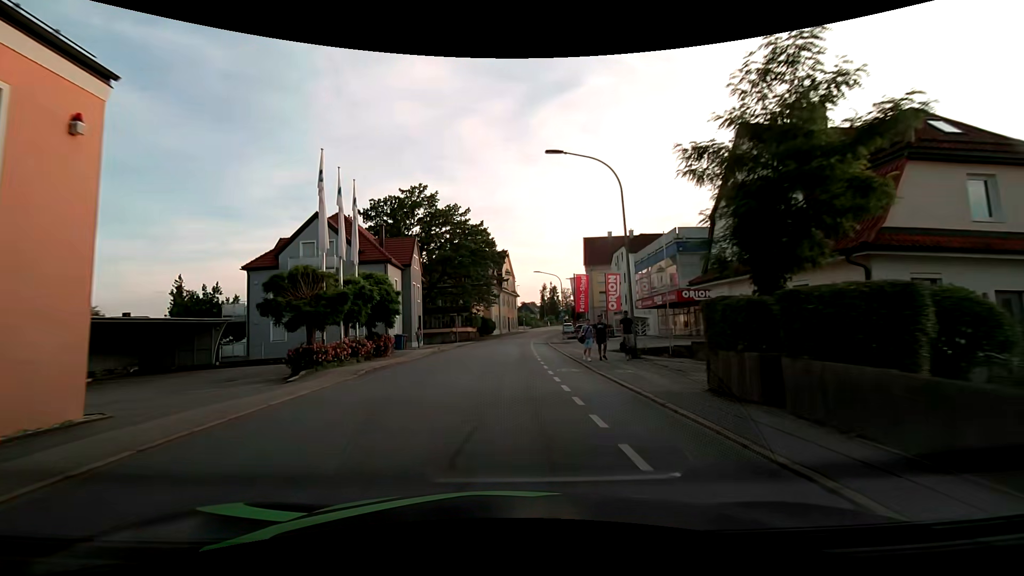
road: tertiary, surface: asphalt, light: Day
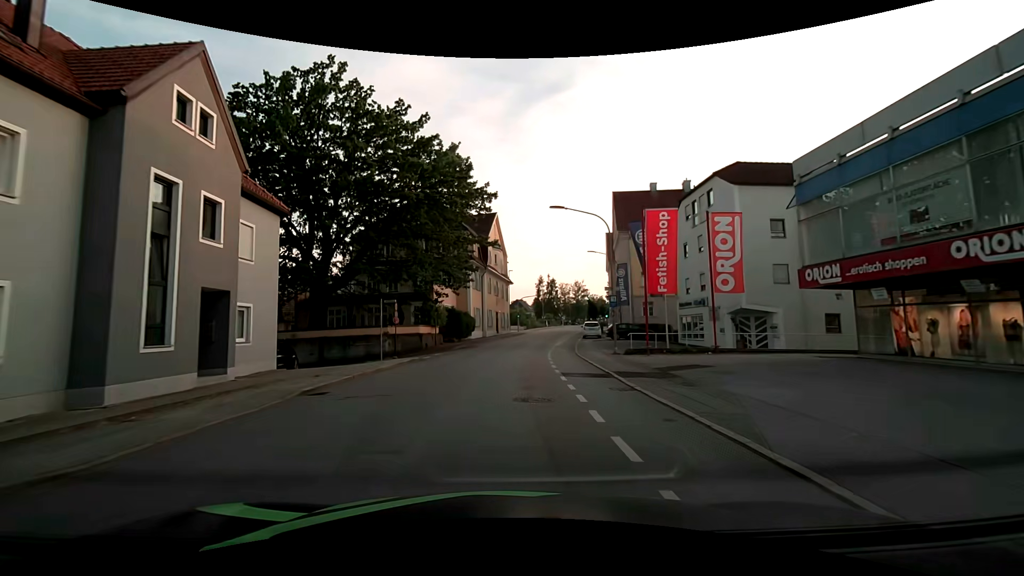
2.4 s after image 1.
(+0.1, +30.0) m; +1°
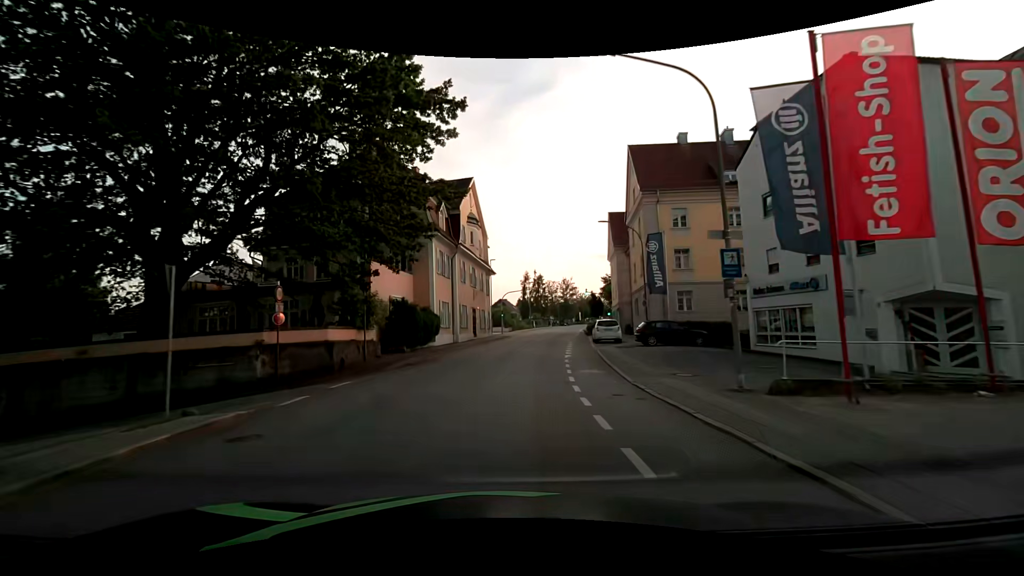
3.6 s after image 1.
(+0.2, +14.8) m; +2°
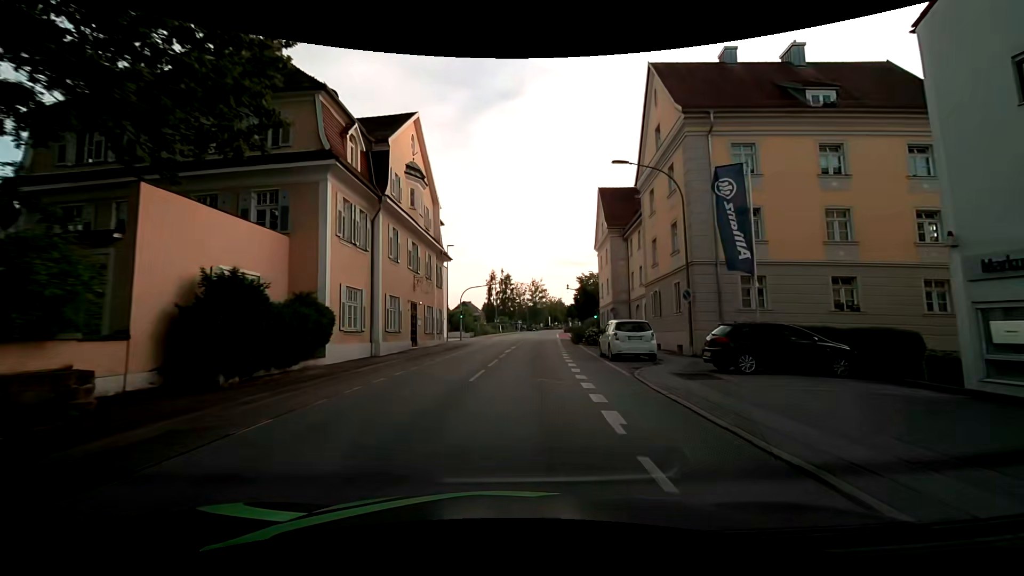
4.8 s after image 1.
(+0.4, +14.7) m; +4°
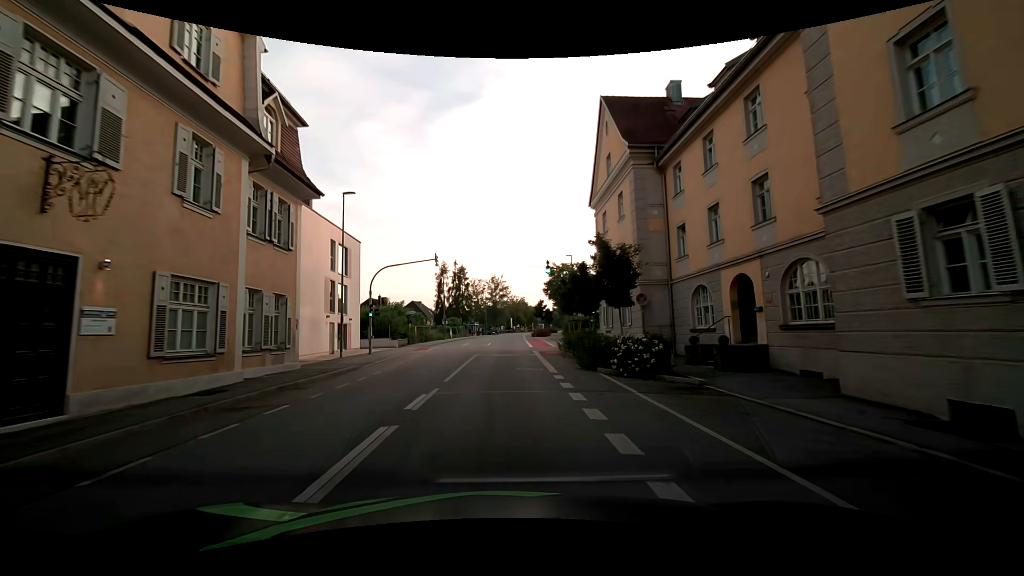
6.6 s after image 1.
(+1.1, +21.9) m; +4°
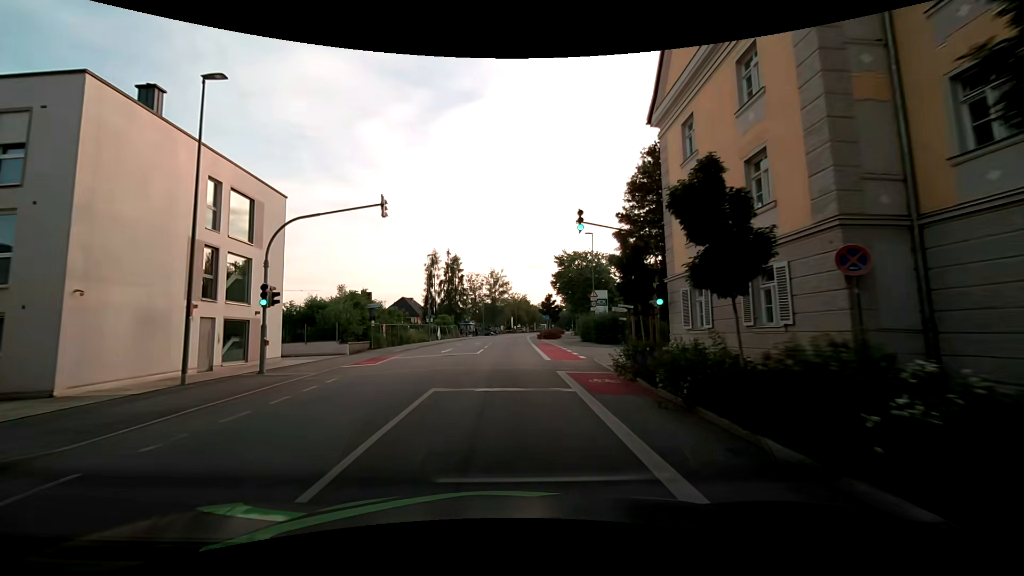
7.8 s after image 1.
(+0.1, +14.7) m; 0°
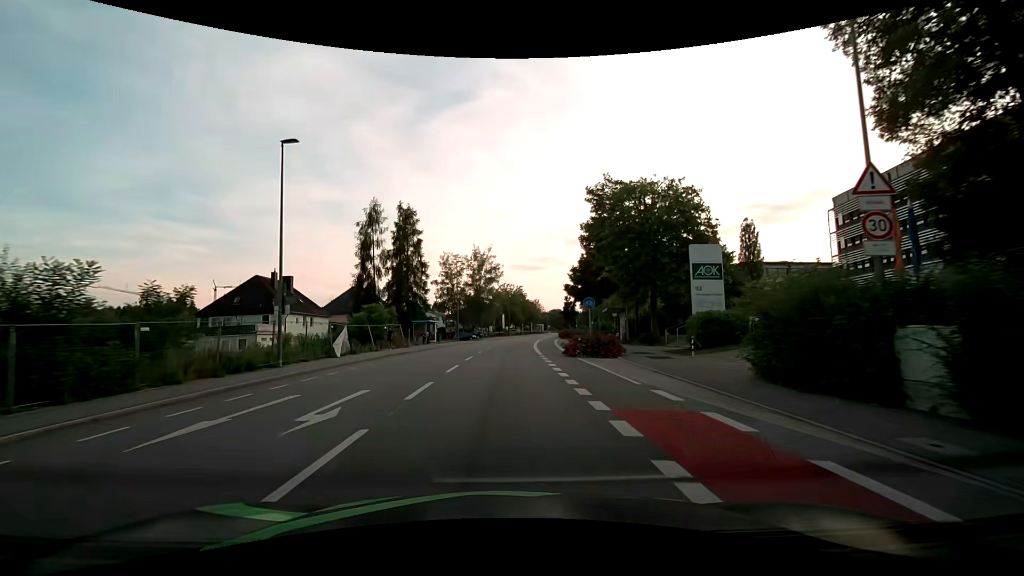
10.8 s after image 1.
(+0.6, +36.8) m; +1°
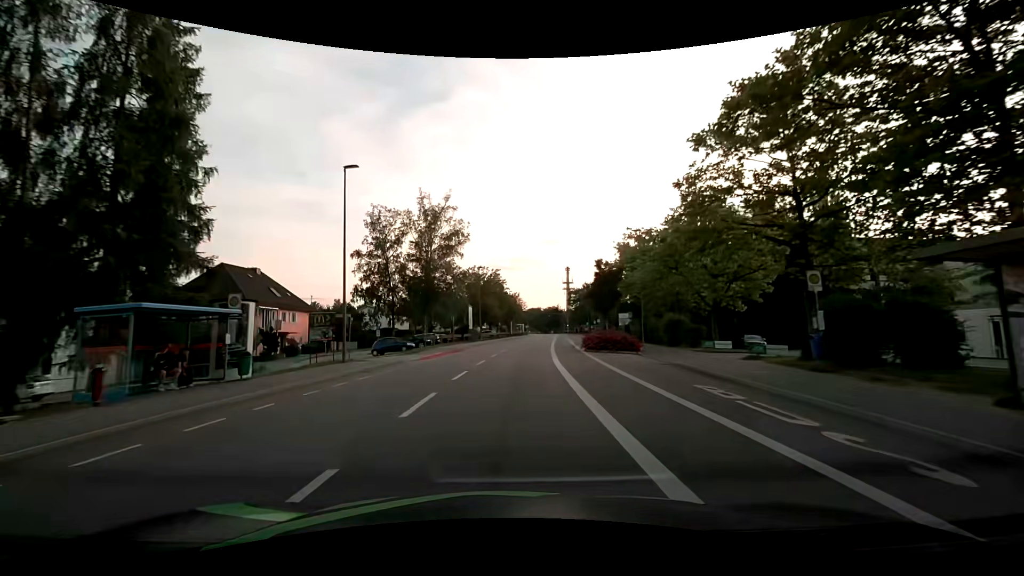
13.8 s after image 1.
(+0.8, +37.5) m; +4°
(0, +10) (0, +20) (+1, +30) (+2, +40) (+2, +50) (+3, +60) (+4, +70) (+5, +80) (+6, +90) (+7, +100) m
